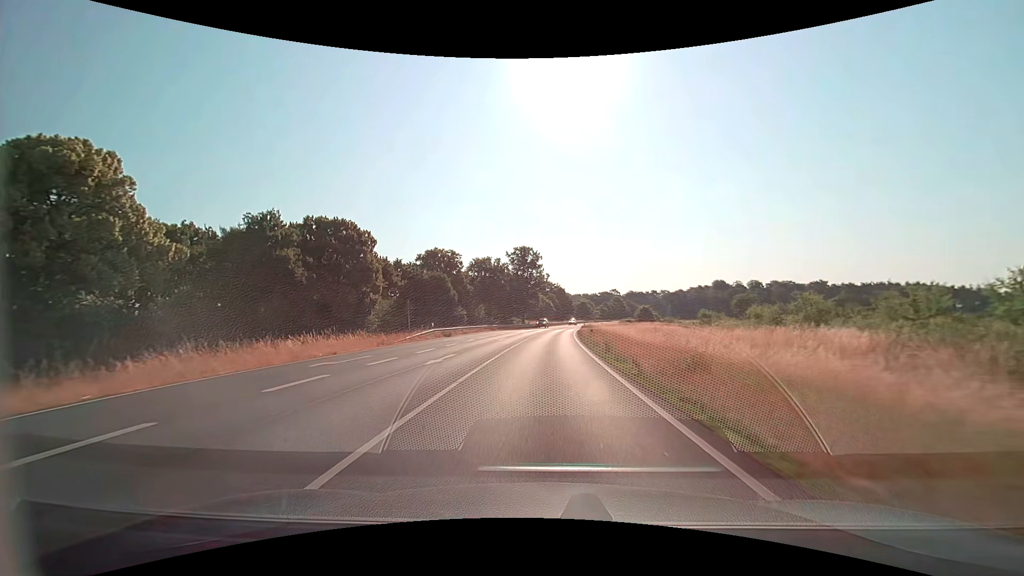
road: primary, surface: asphalt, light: Day
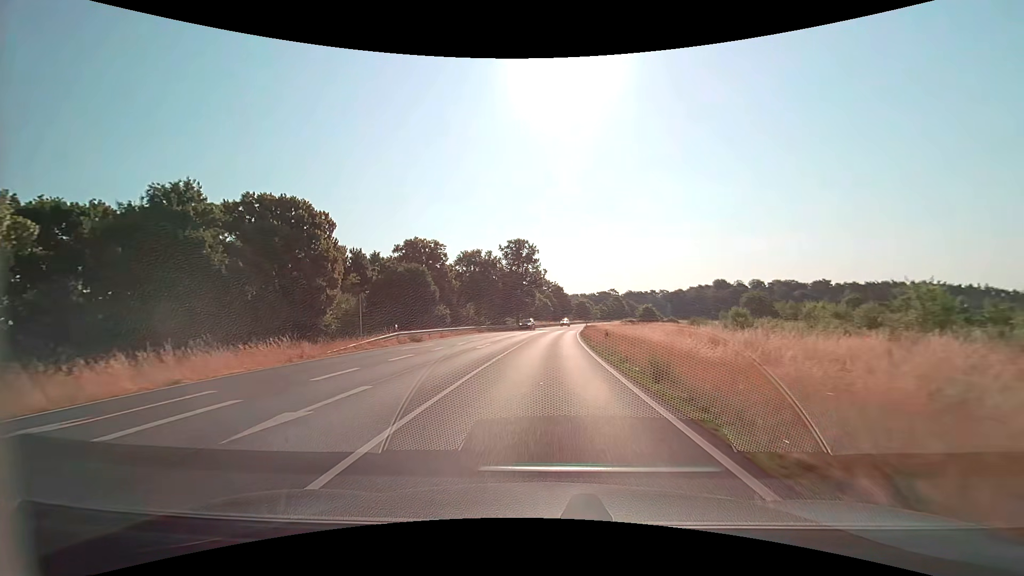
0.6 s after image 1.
(0.0, +10.0) m; 0°
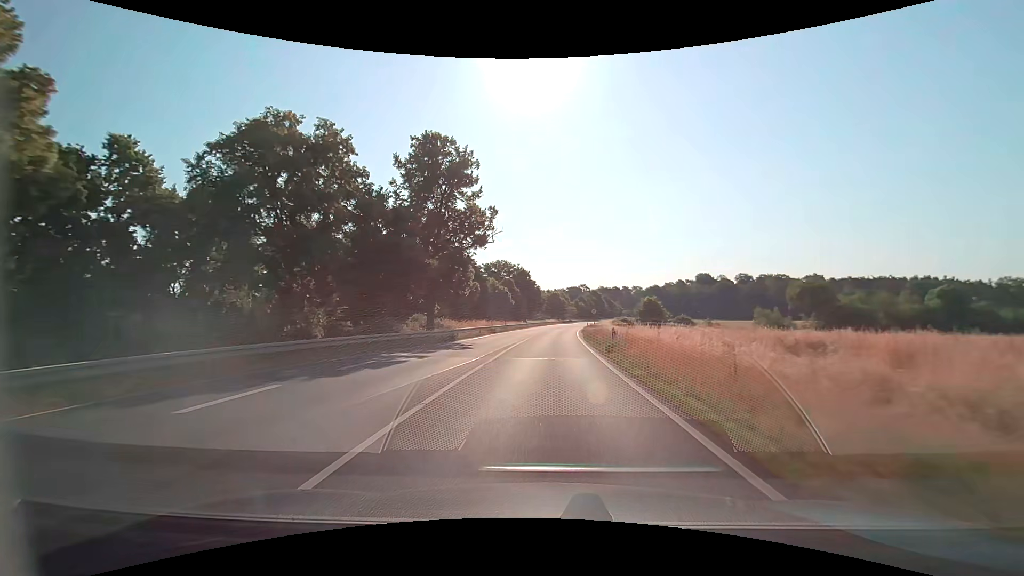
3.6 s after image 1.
(+1.7, +52.3) m; +4°
(0, +10) (0, +20) (+1, +30) (+1, +40) (+2, +50) (+2, +60) (+3, +70) (+4, +80) (+5, +90) (+7, +100) m
